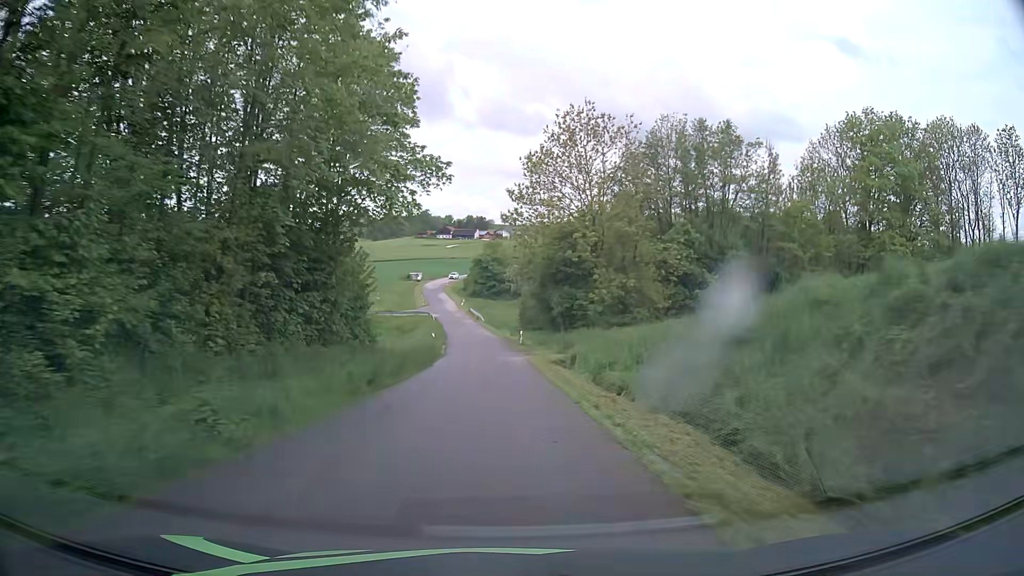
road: unclassified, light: Day
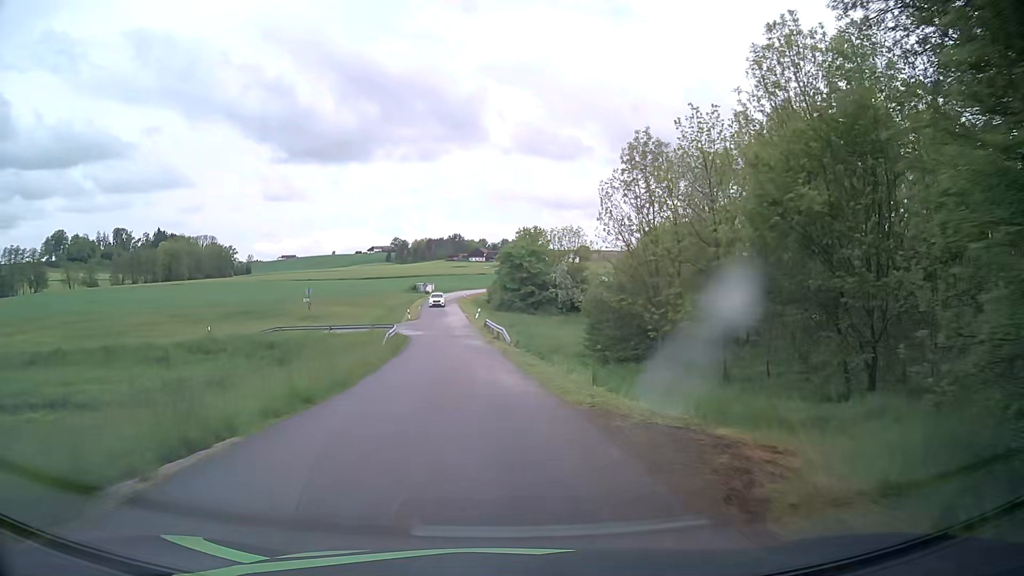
(-1.0, +45.4) m; -4°
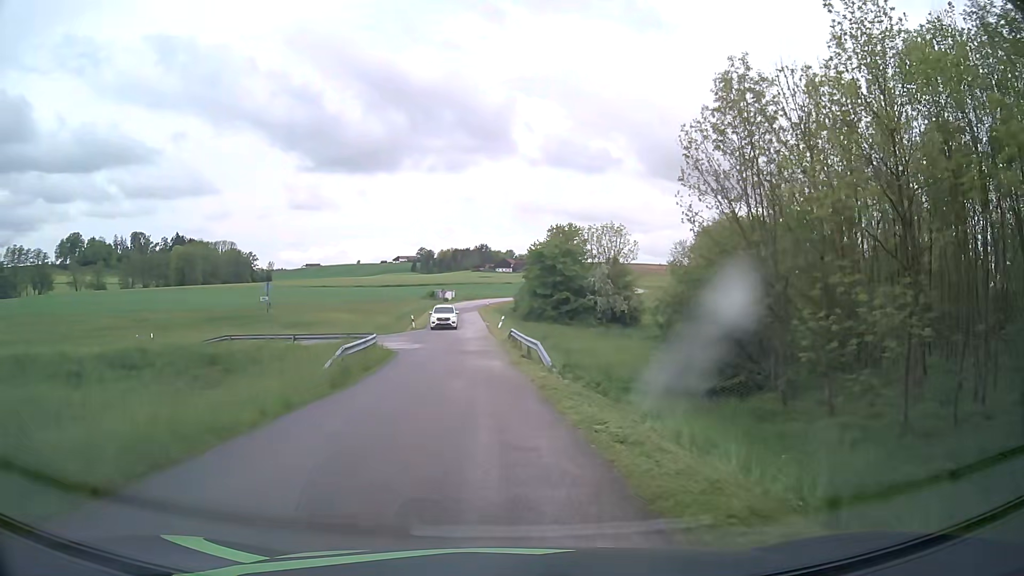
(-0.1, +13.1) m; -2°
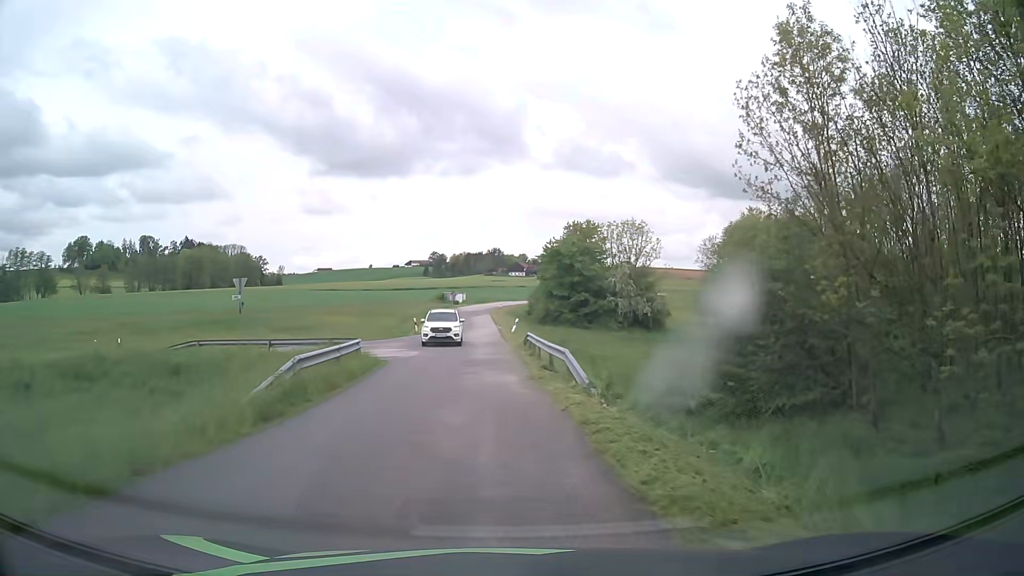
(-0.1, +5.3) m; -1°
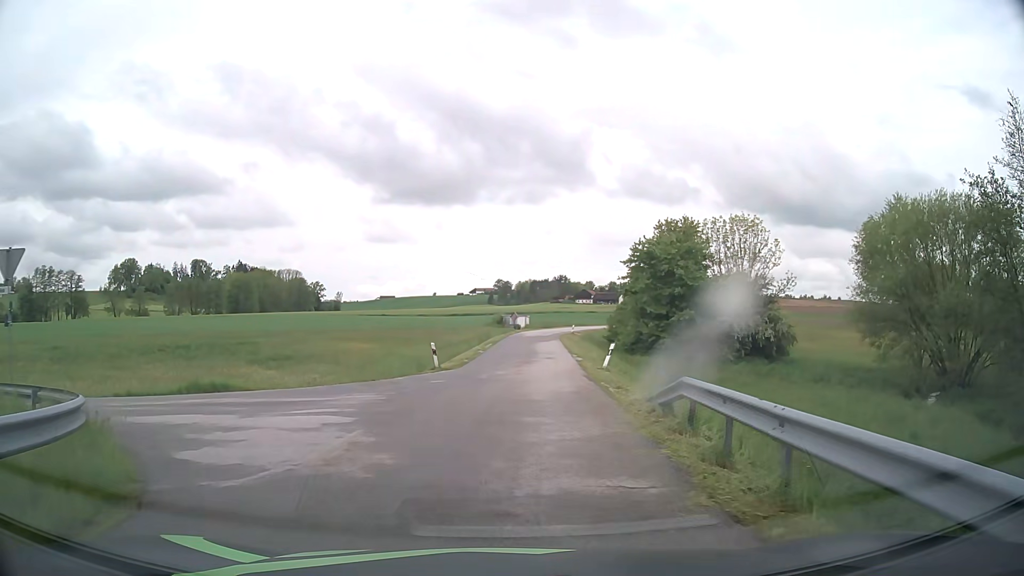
(-0.6, +18.3) m; -5°
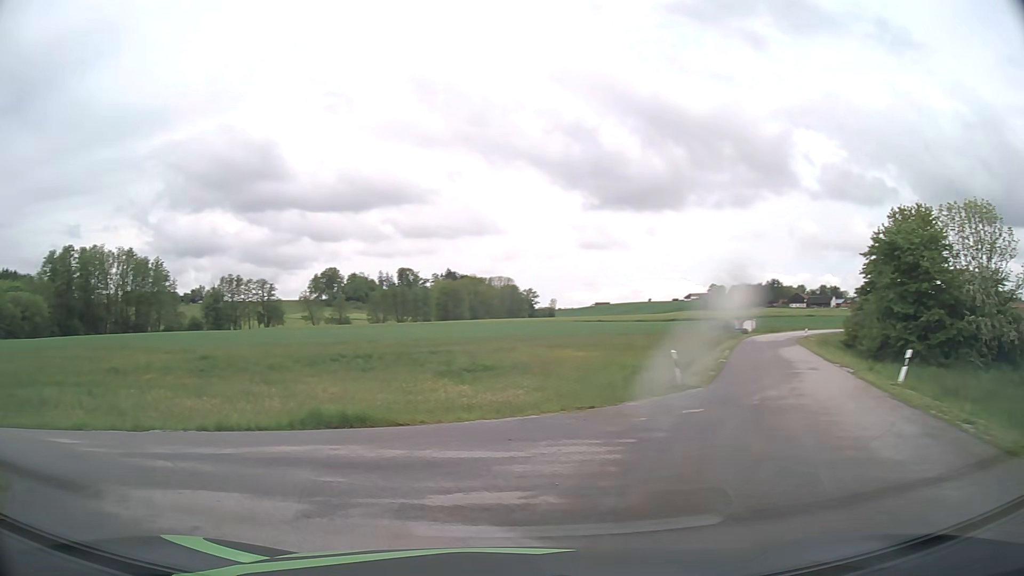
(-0.8, +6.9) m; -19°
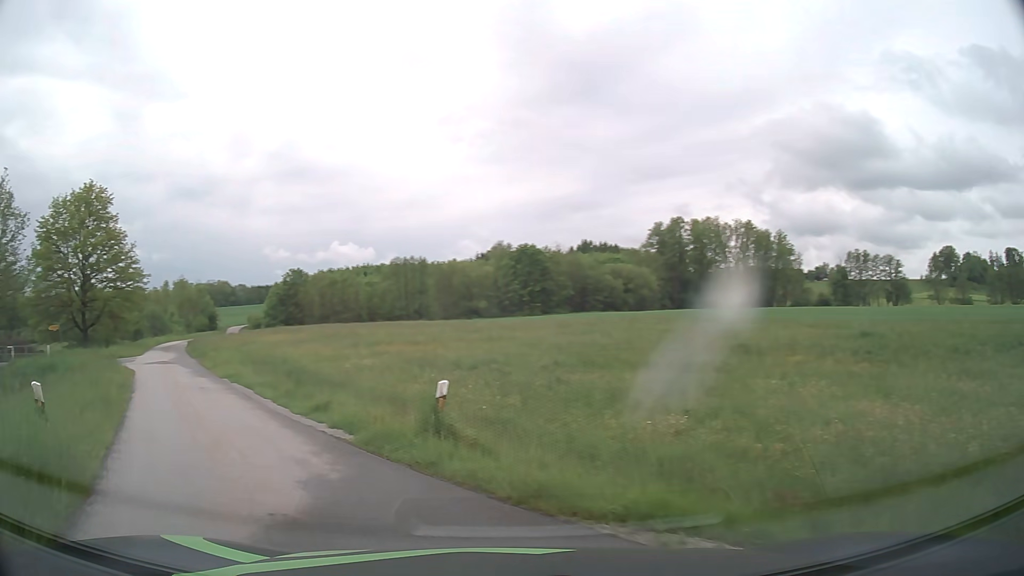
(-4.7, +9.7) m; -52°
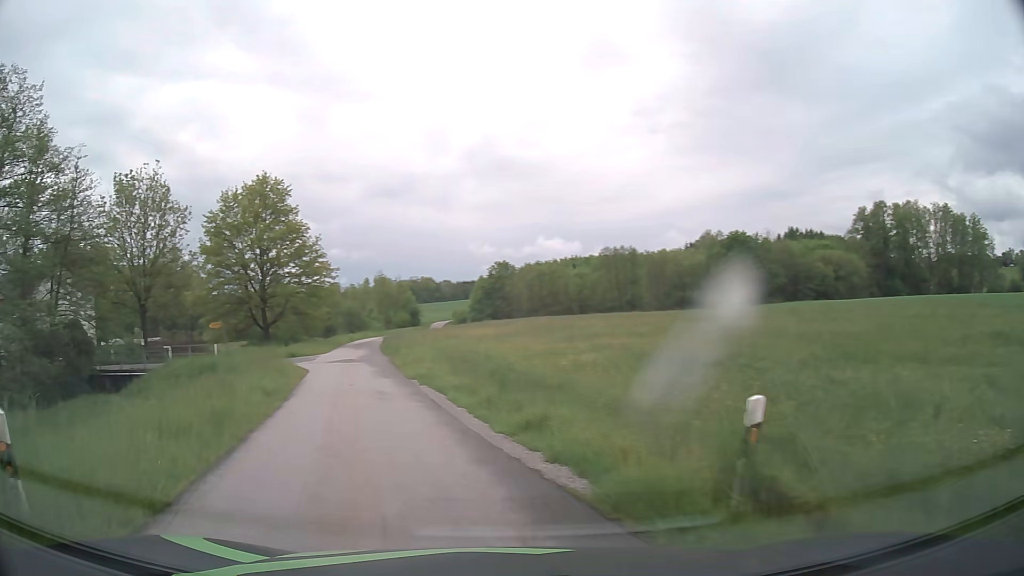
(-0.7, +4.2) m; -18°
(-2, +10) (-4, +20) (-6, +29) (-9, +39) (-11, +49) (-13, +59) (-14, +68) (-15, +78) (-16, +88) (-15, +98) m
